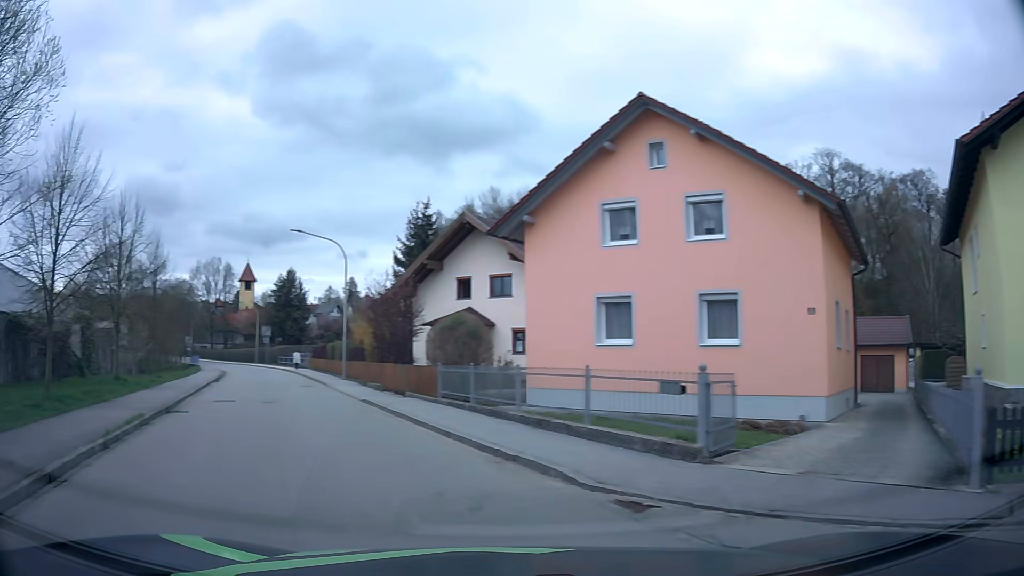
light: Day
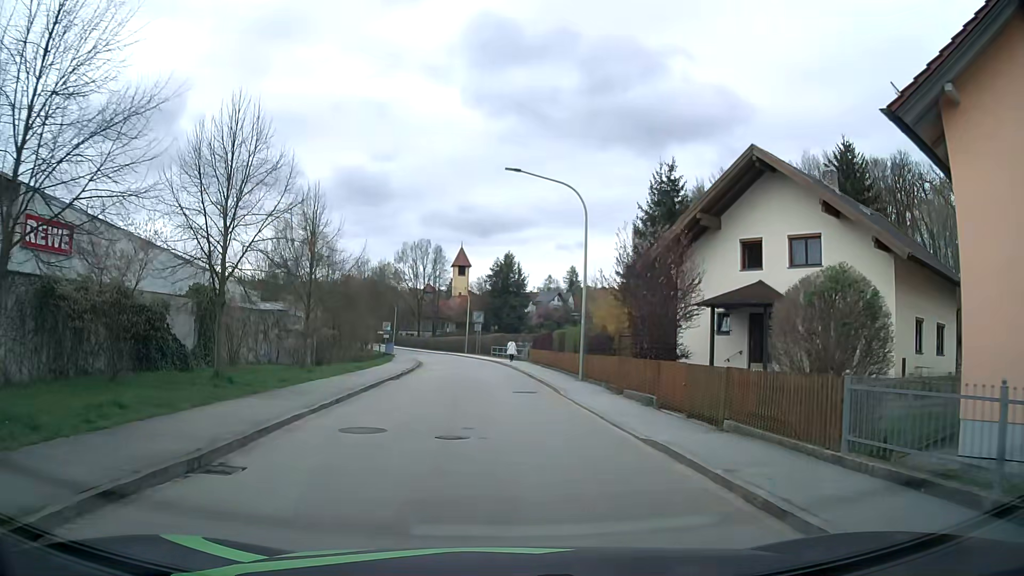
(-2.5, +10.2) m; -18°
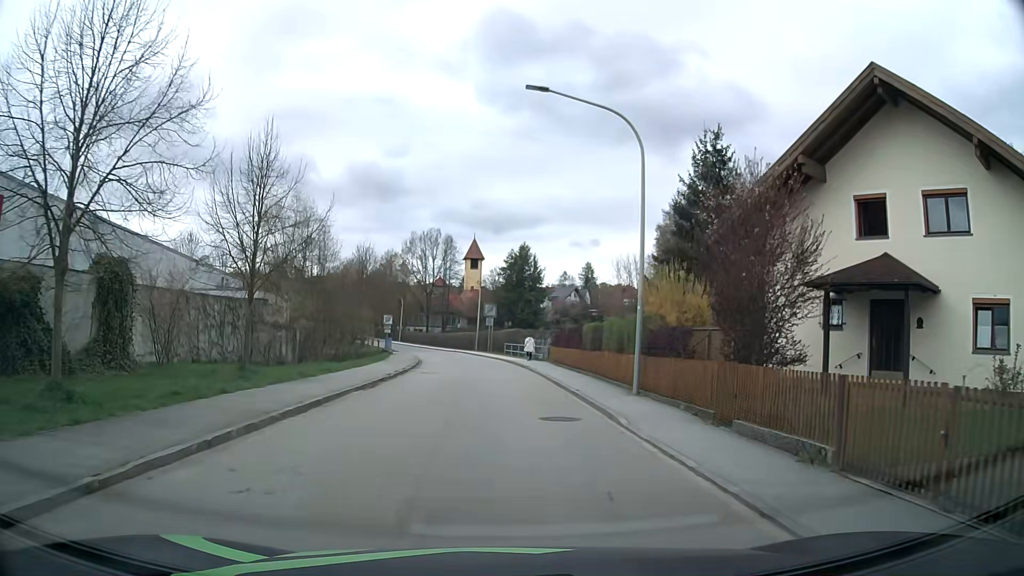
(-0.1, +7.8) m; -2°
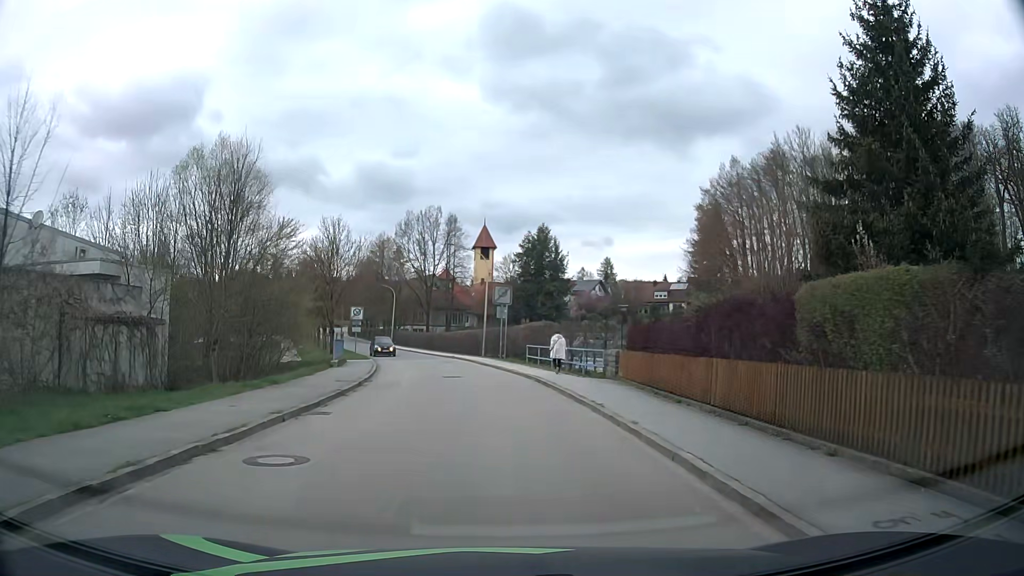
(+0.1, +20.6) m; 0°
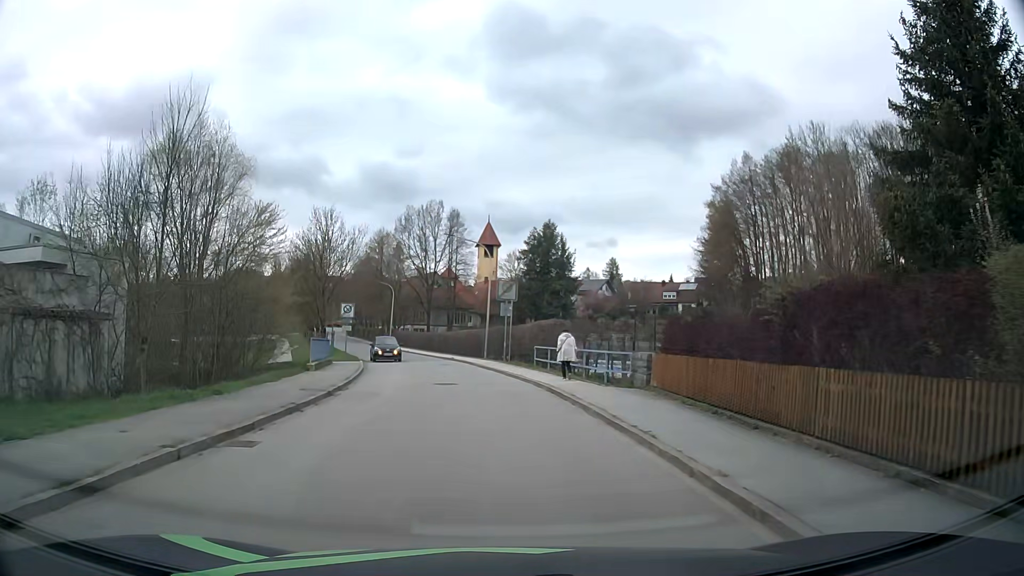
(0.0, +4.1) m; 0°
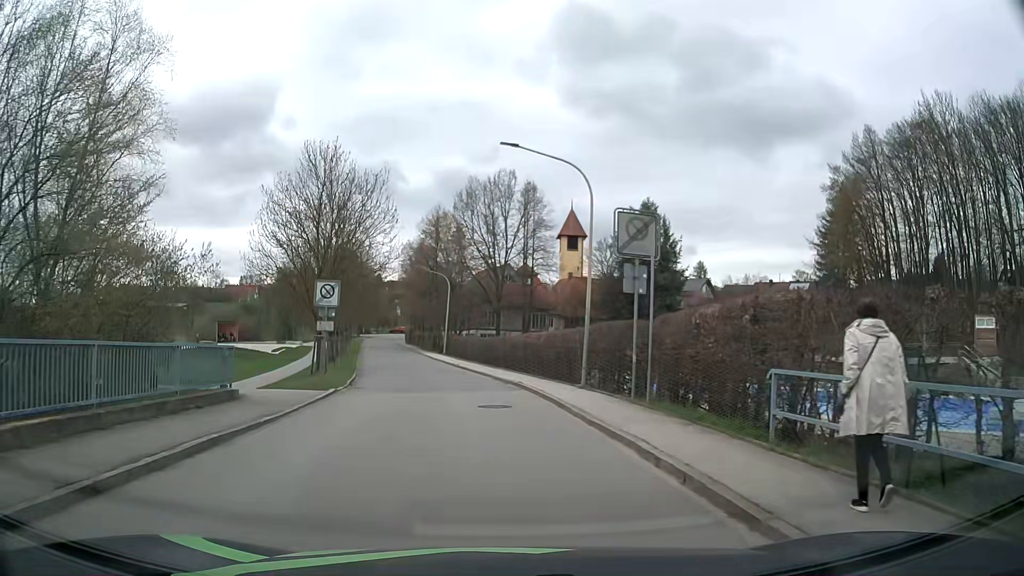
(-0.9, +20.1) m; -7°
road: residential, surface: asphalt
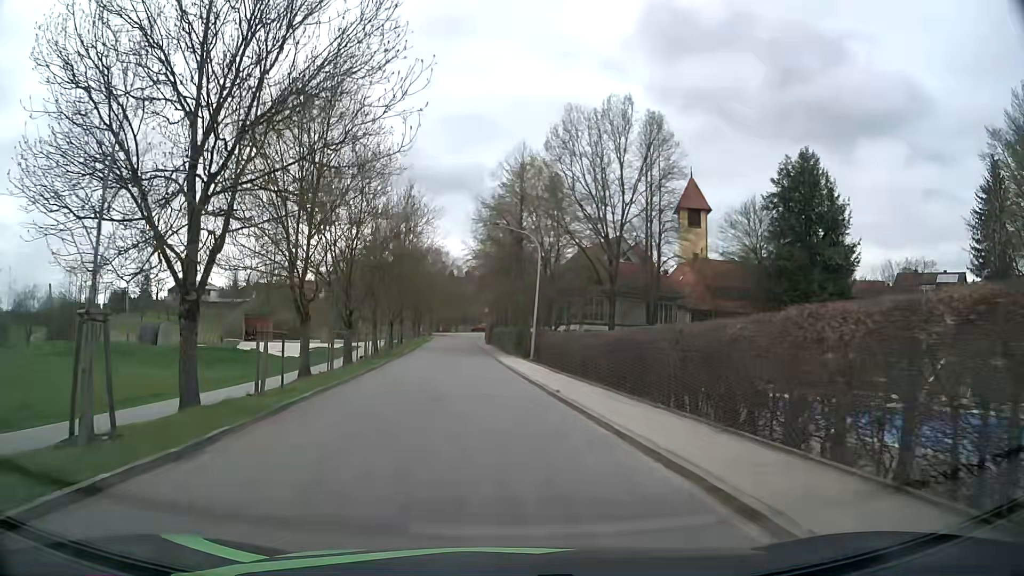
(-1.5, +22.6) m; -8°
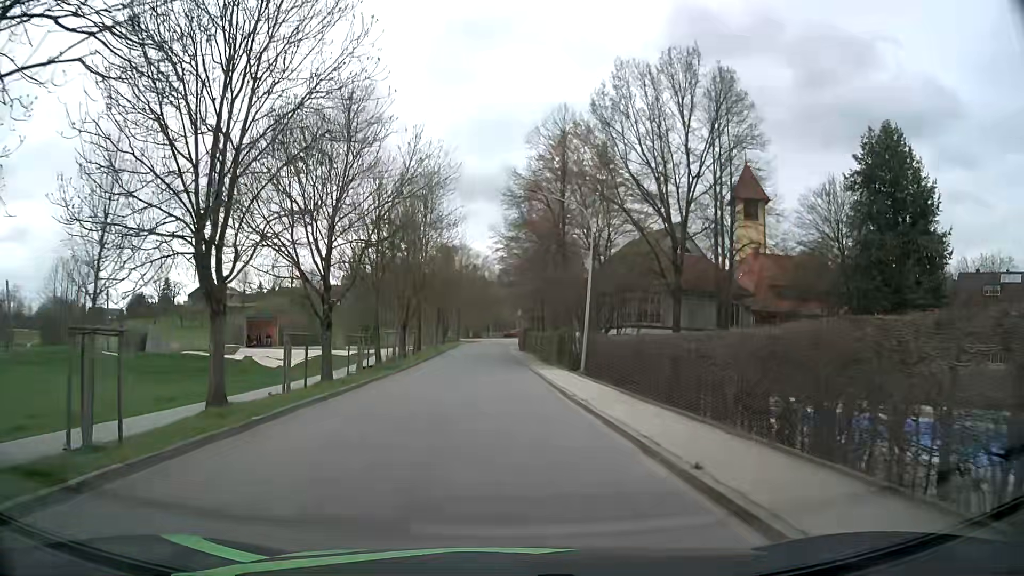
(-0.3, +9.7) m; -3°
(0, +10) (-1, +20) (-1, +30) (-1, +40) (-2, +50) (-2, +60) (-2, +70) (-2, +80) (-2, +90) (-1, +100) m
